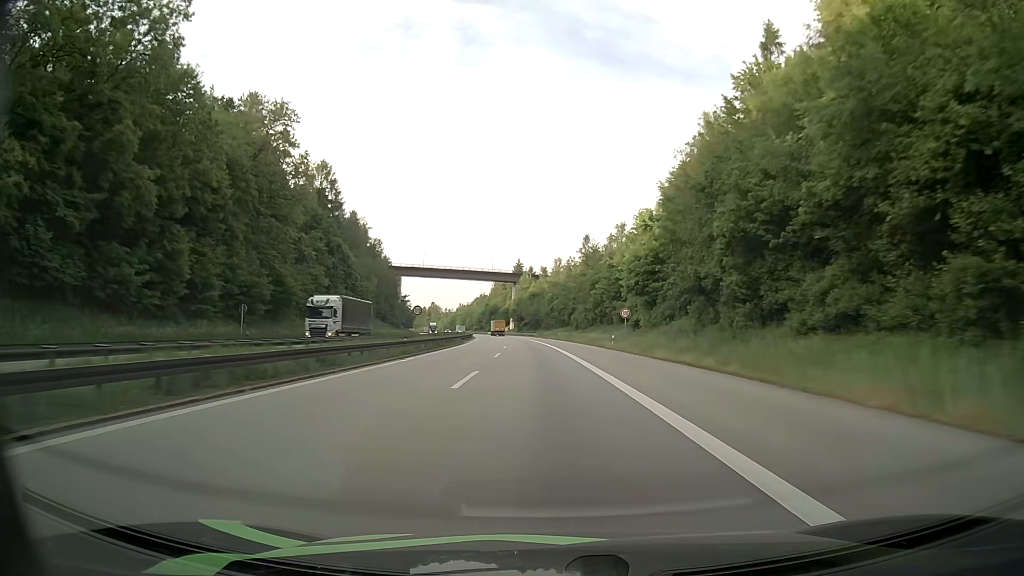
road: motorway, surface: asphalt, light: Day
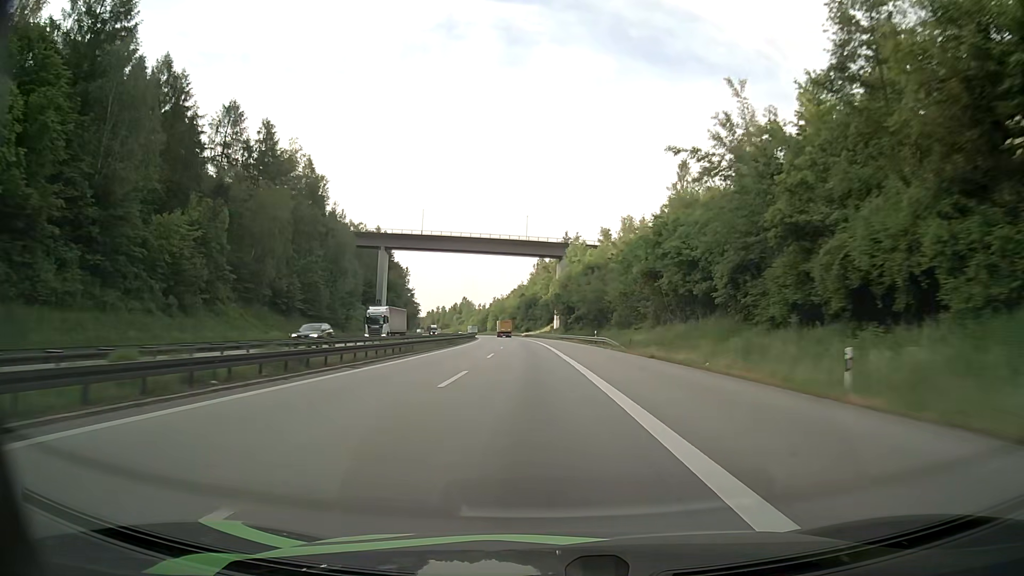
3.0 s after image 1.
(-3.2, +89.3) m; -4°
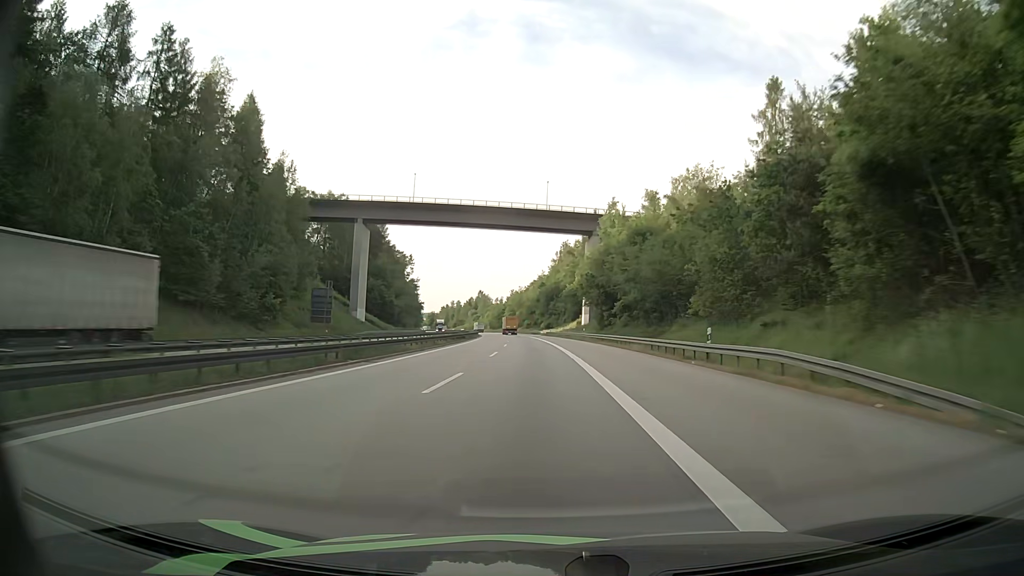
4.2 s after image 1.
(-0.7, +38.3) m; -2°
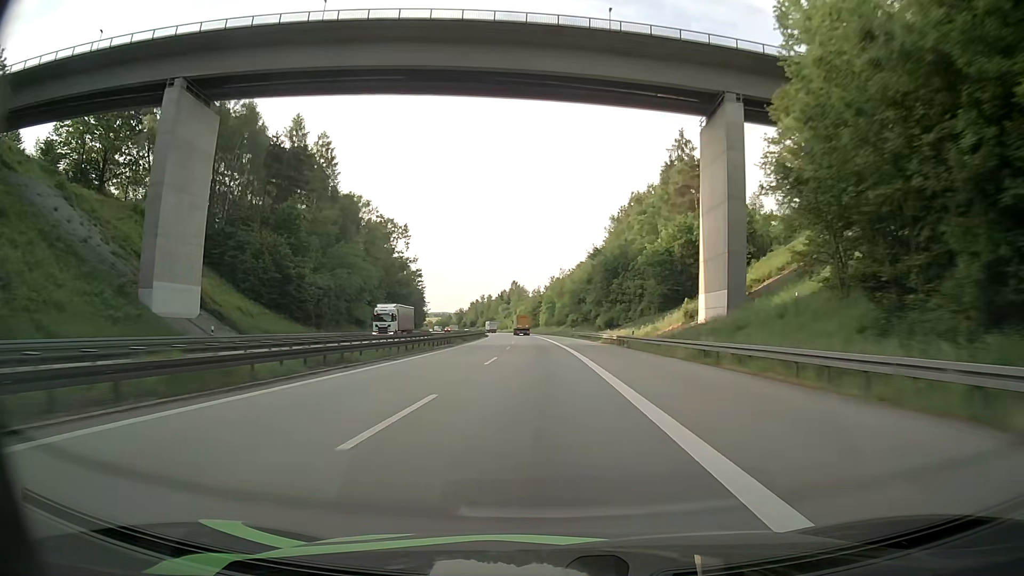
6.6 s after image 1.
(-2.2, +78.4) m; -4°
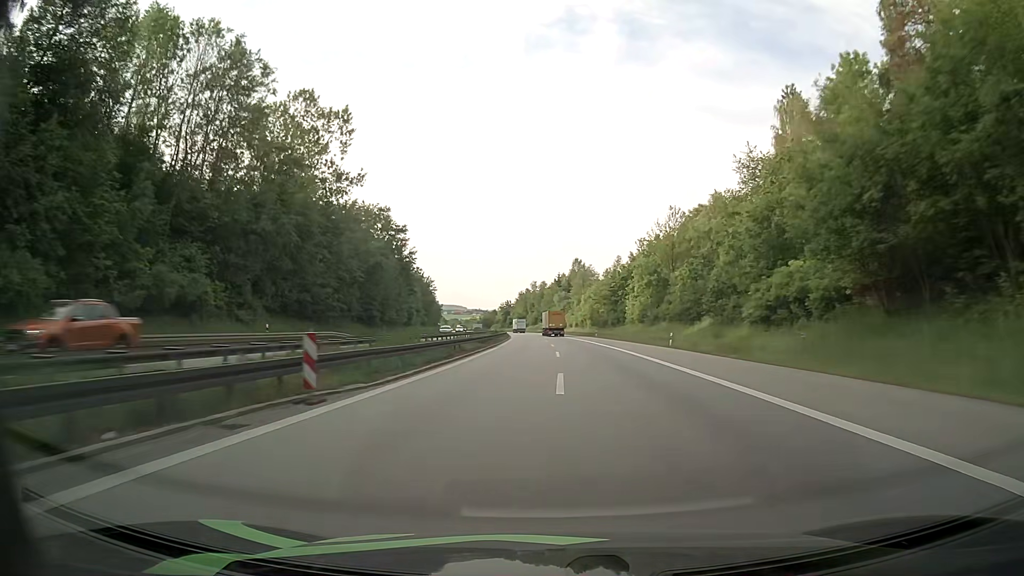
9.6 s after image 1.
(-5.2, +101.0) m; -6°
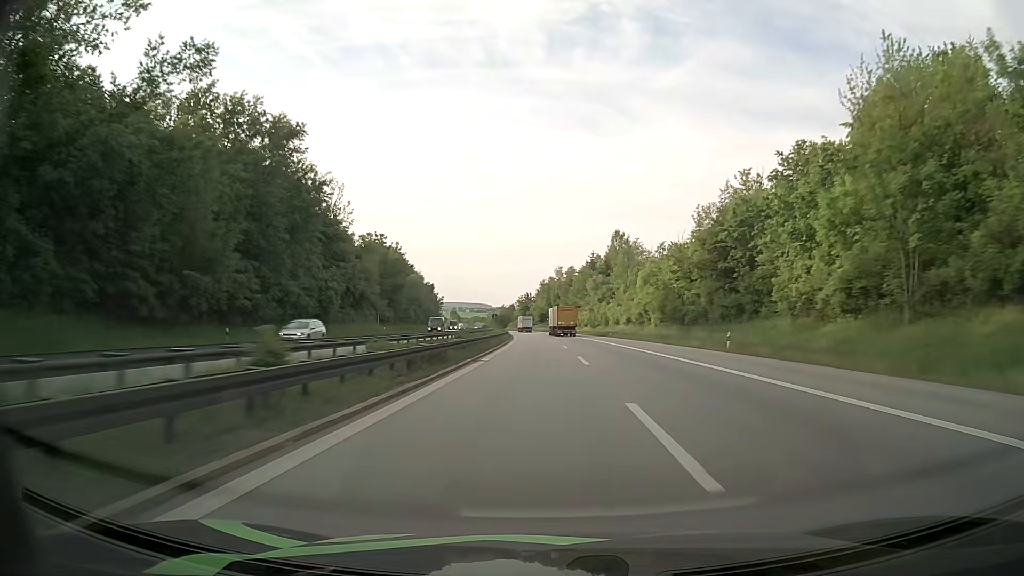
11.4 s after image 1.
(-1.0, +61.9) m; -2°
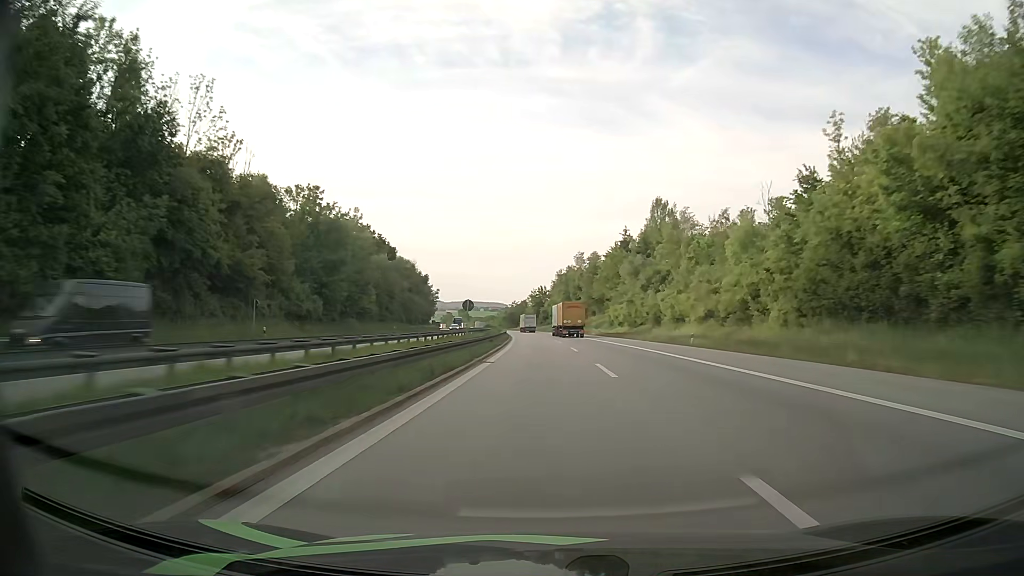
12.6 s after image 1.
(-0.6, +41.5) m; -2°
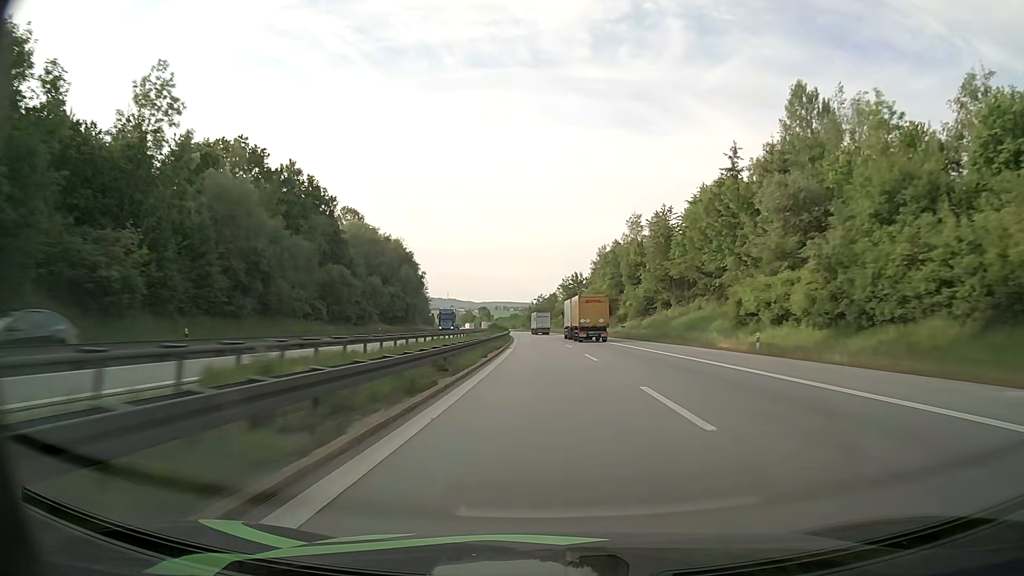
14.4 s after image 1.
(-1.2, +62.6) m; -3°
(0, +10) (0, +20) (0, +30) (-1, +40) (-1, +50) (-1, +60) (-2, +70) (-2, +80) (-3, +90) (-4, +100) m
